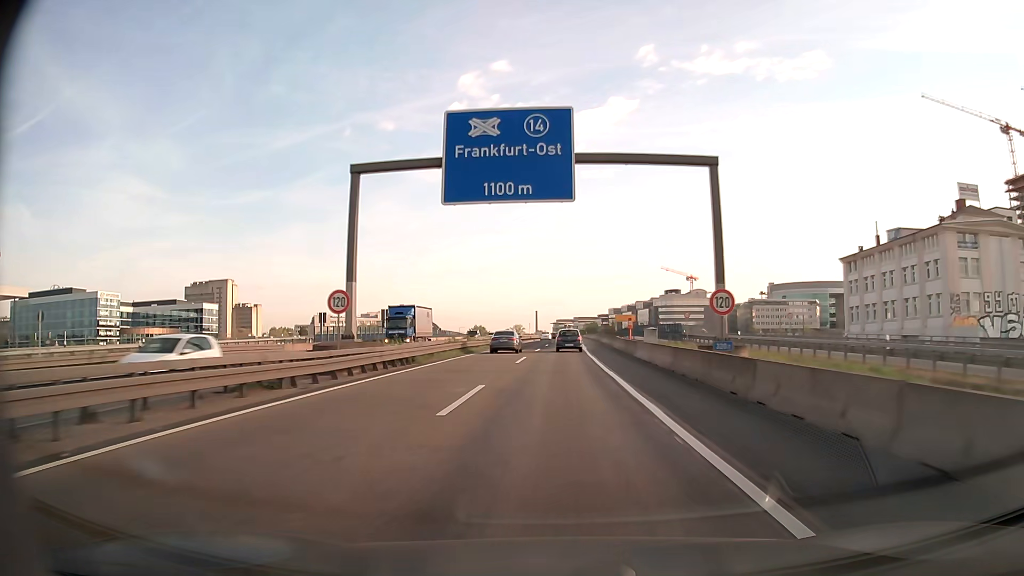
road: motorway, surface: asphalt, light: Day
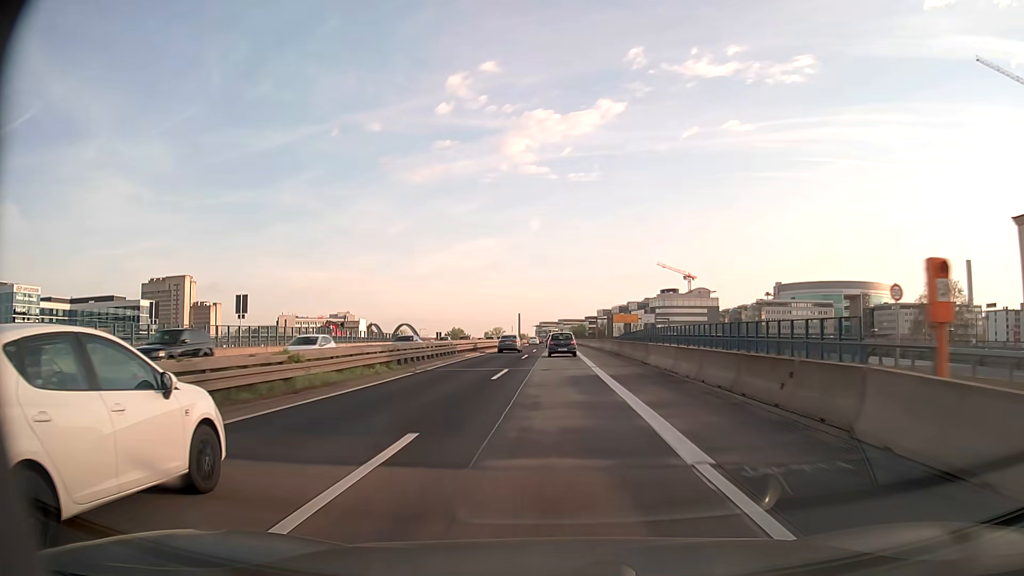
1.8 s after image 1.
(+0.6, +43.2) m; +1°
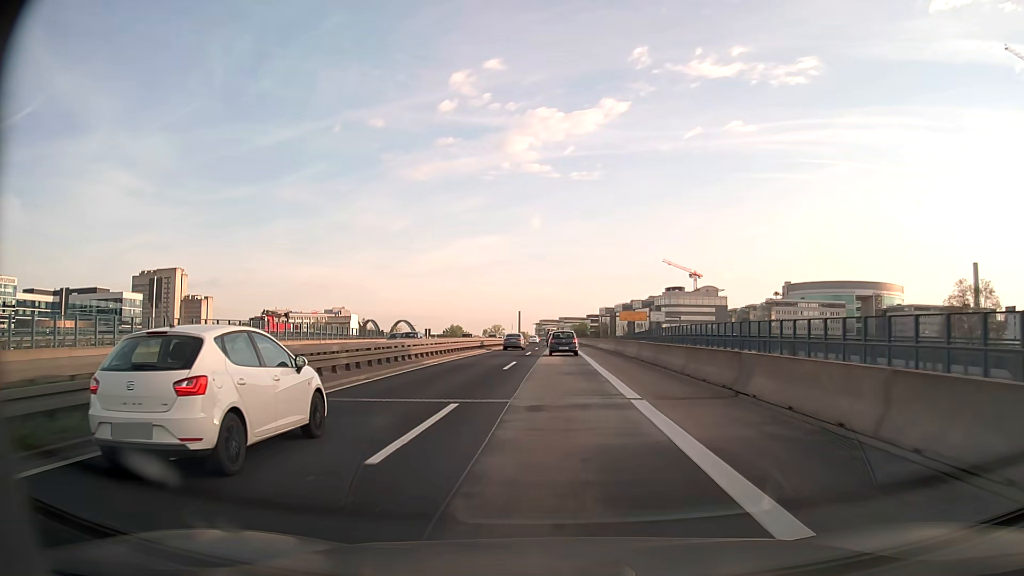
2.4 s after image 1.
(0.0, +14.1) m; 0°
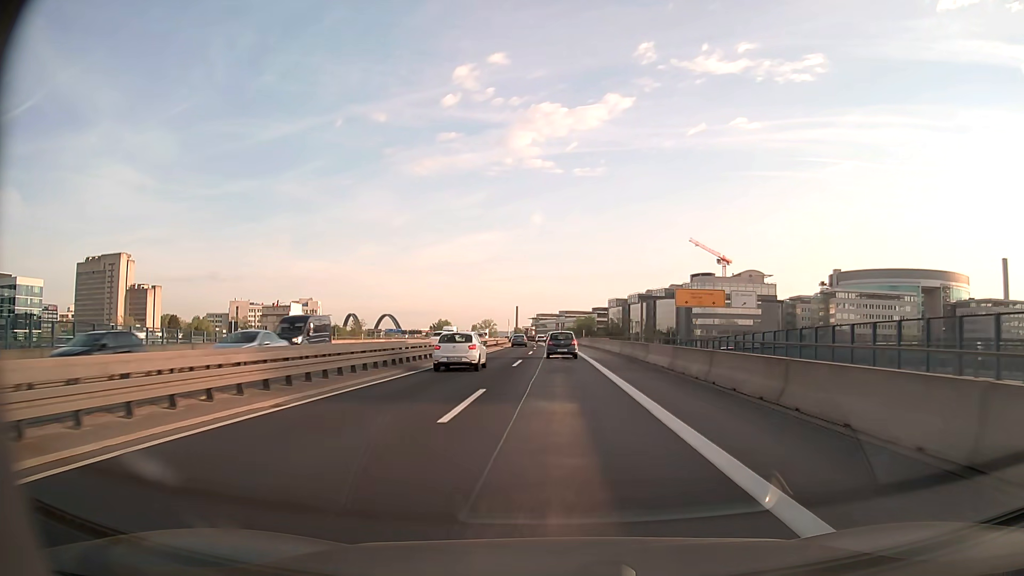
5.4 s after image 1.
(+0.2, +68.2) m; 0°
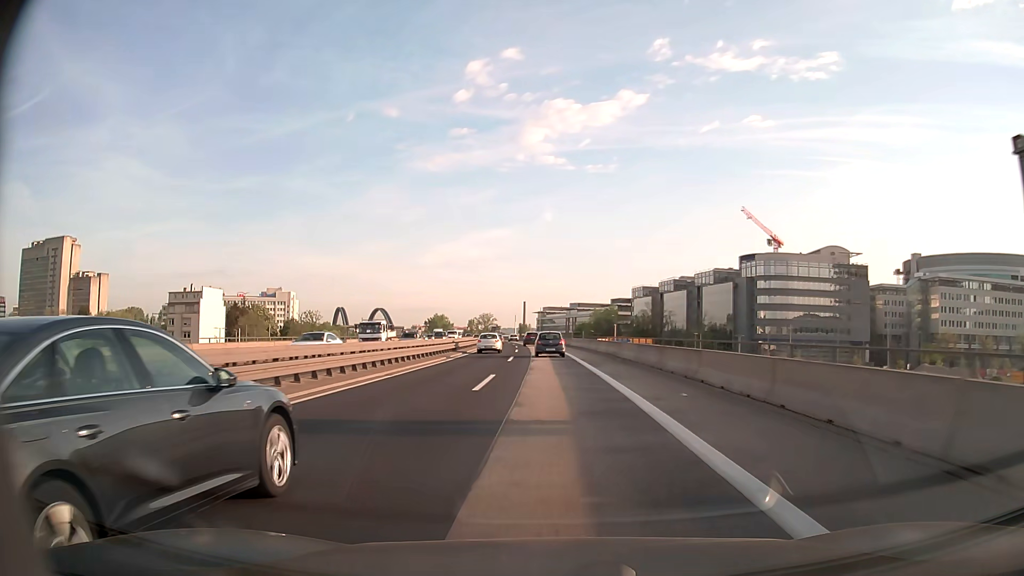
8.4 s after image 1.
(-0.1, +65.8) m; -1°
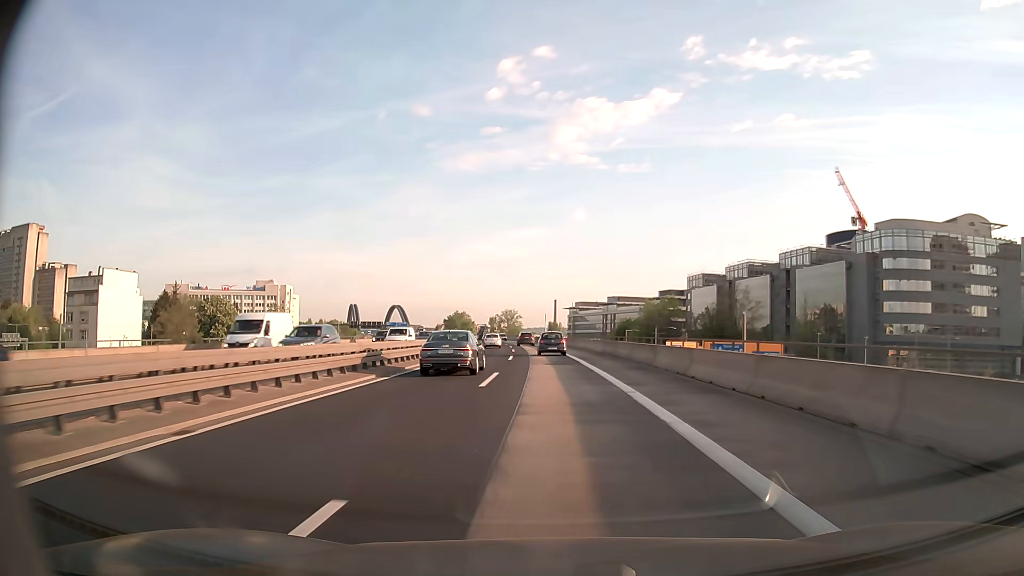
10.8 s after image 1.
(-1.1, +52.6) m; -3°
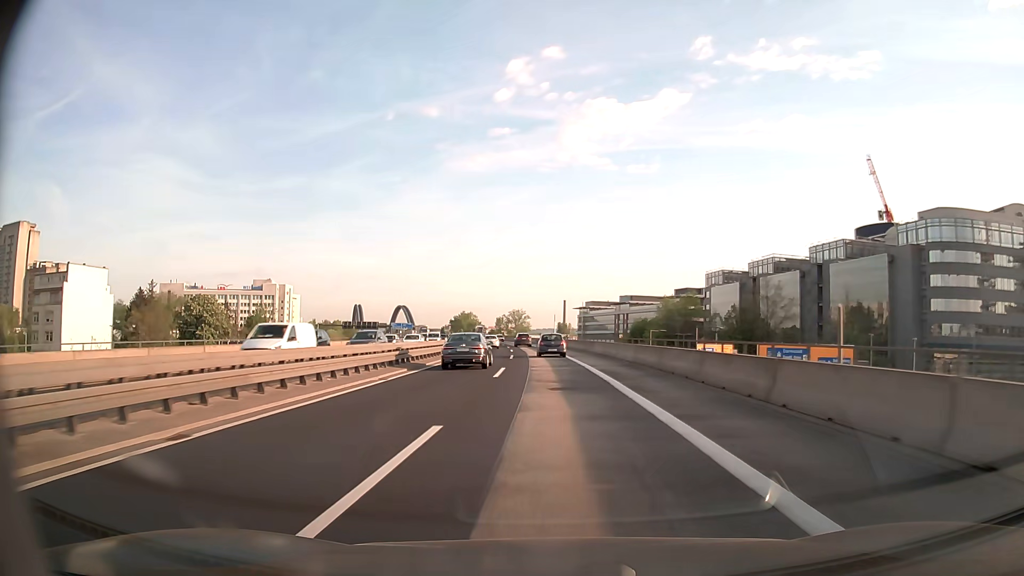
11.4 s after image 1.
(-0.1, +13.2) m; -1°
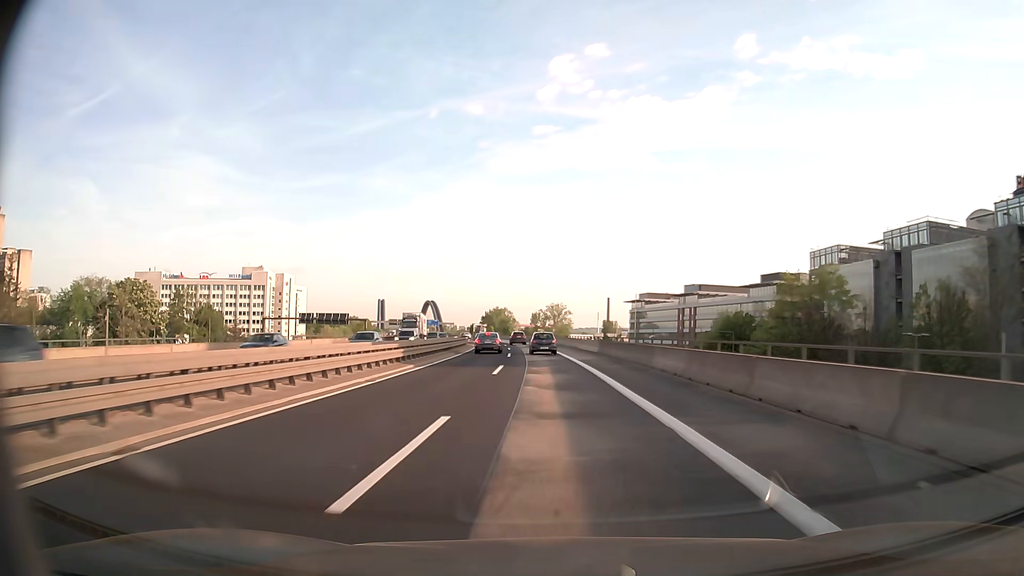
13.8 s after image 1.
(-1.5, +52.9) m; -4°
(0, +10) (0, +20) (-1, +30) (-1, +40) (-2, +50) (-2, +60) (-3, +70) (-4, +80) (-5, +90) (-6, +100) m
